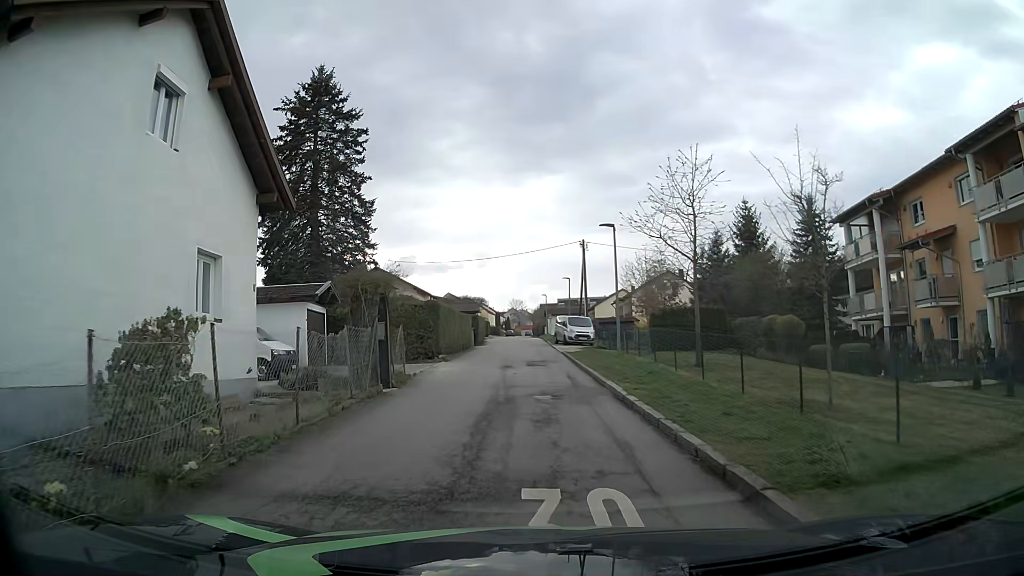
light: Day
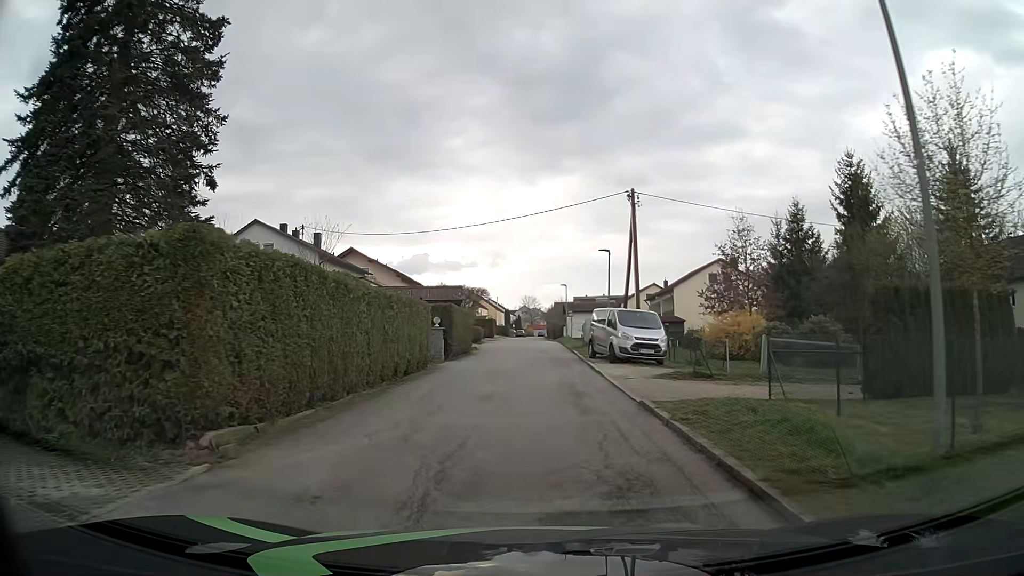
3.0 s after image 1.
(+0.2, +20.9) m; 0°
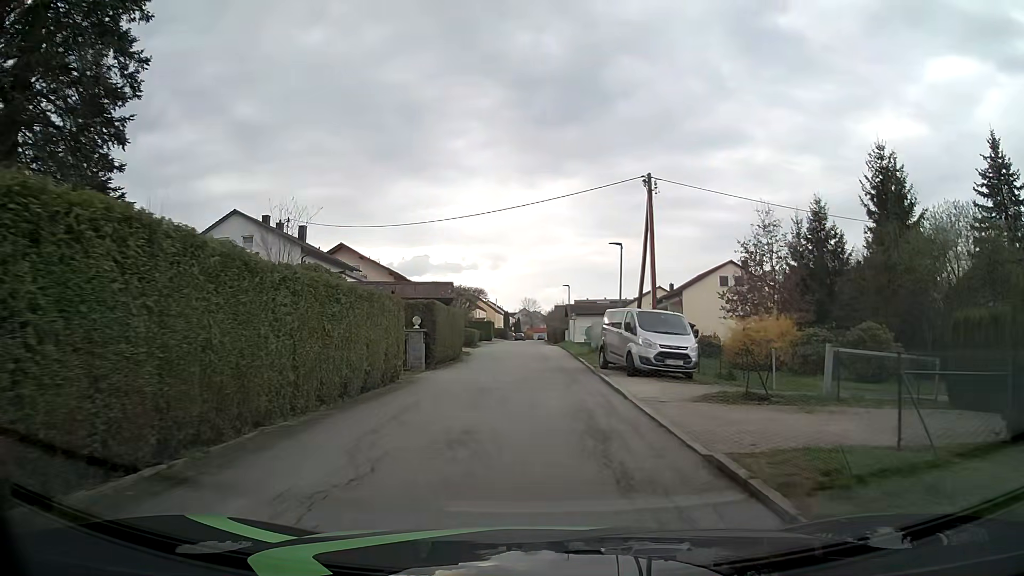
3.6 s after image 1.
(0.0, +4.5) m; 0°
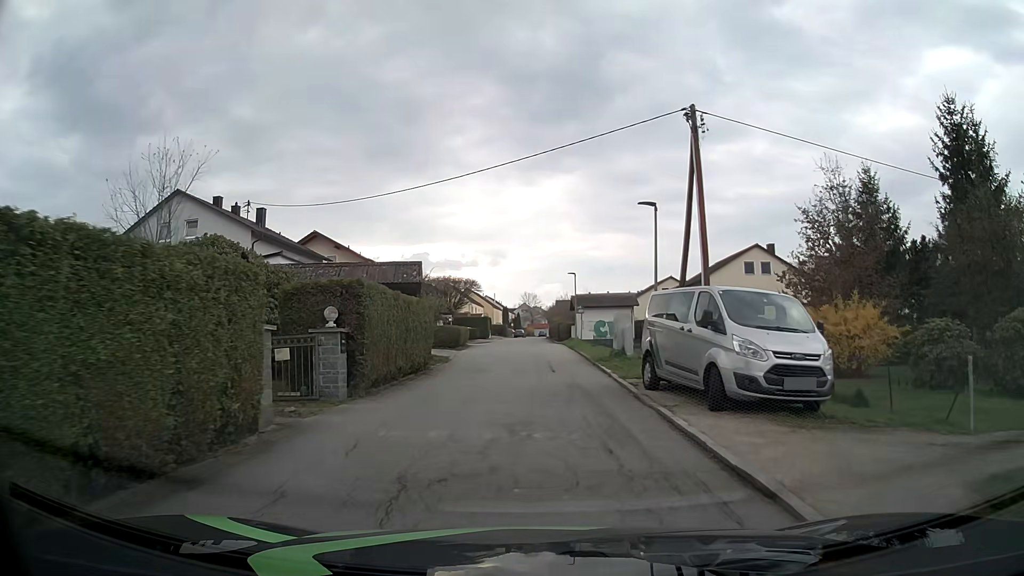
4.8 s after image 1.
(+0.1, +8.9) m; +1°
